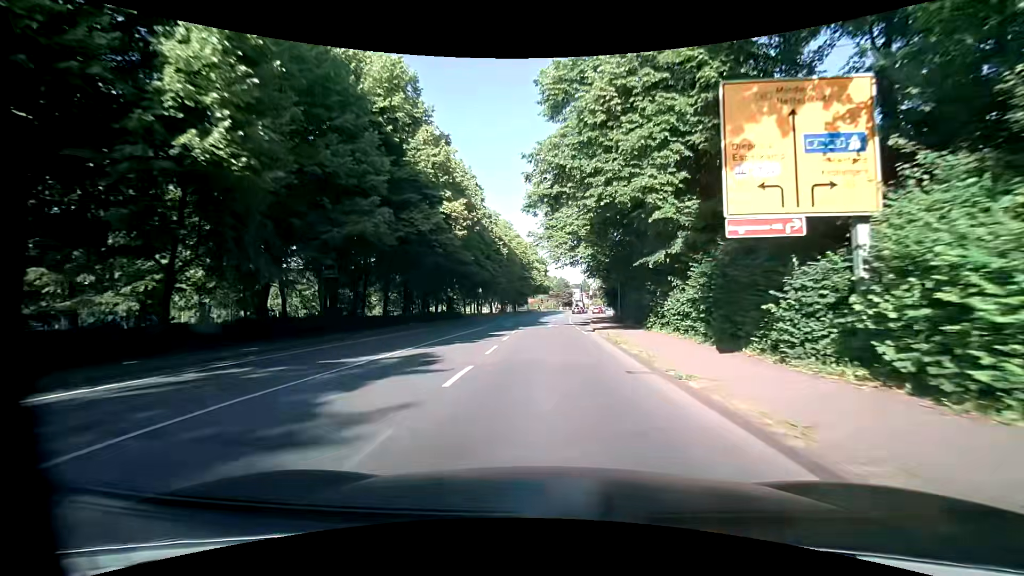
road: primary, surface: asphalt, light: Day
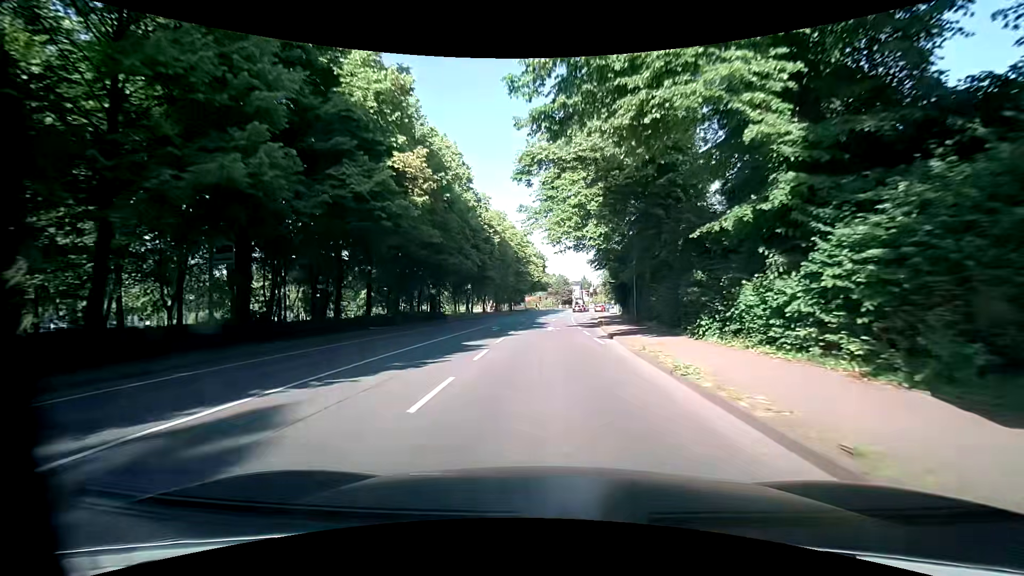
(+0.2, +8.0) m; +1°
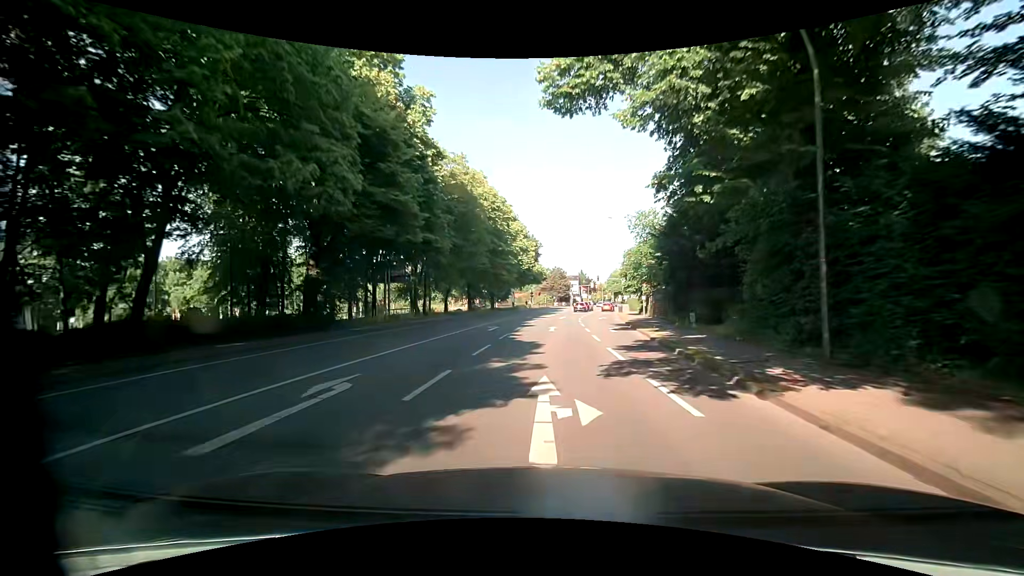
(+0.2, +23.4) m; +2°
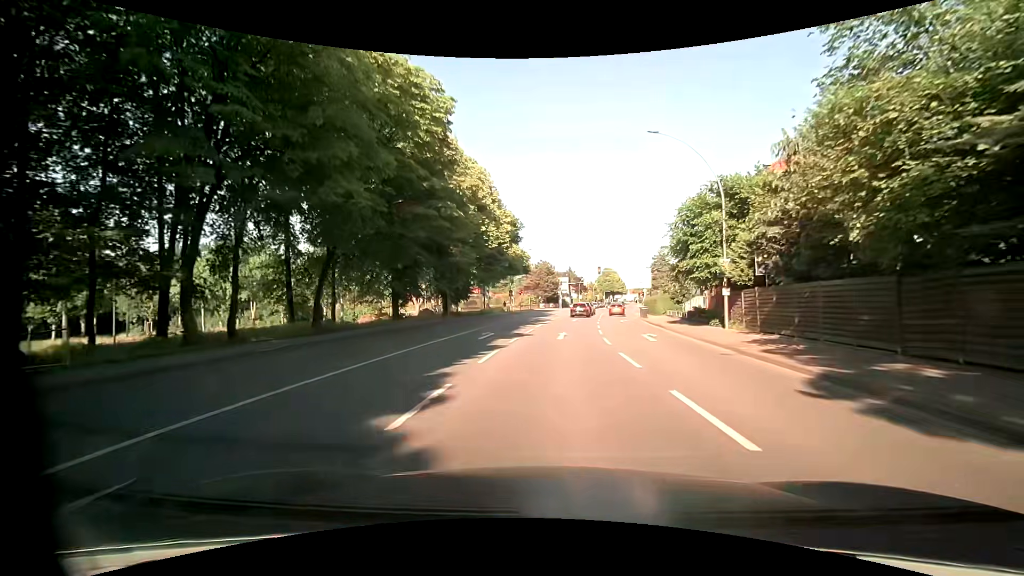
(-0.3, +25.1) m; +1°
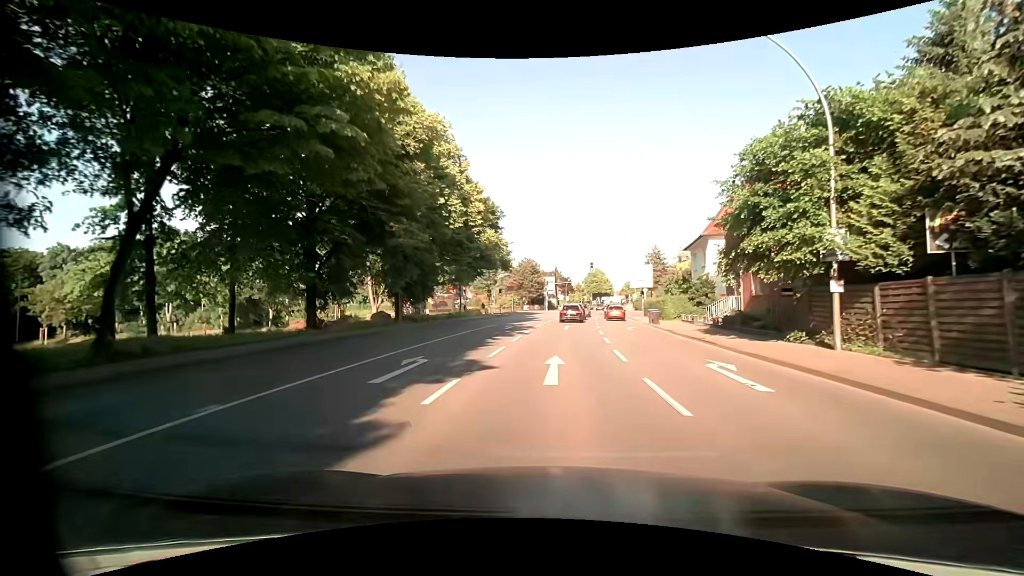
(+0.1, +10.3) m; +1°
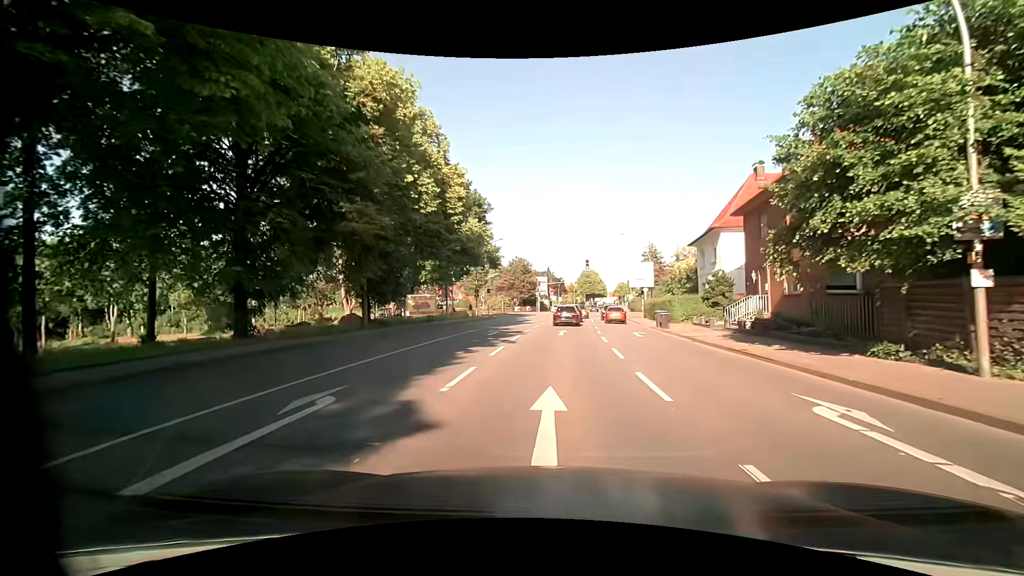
(+0.1, +4.9) m; +2°
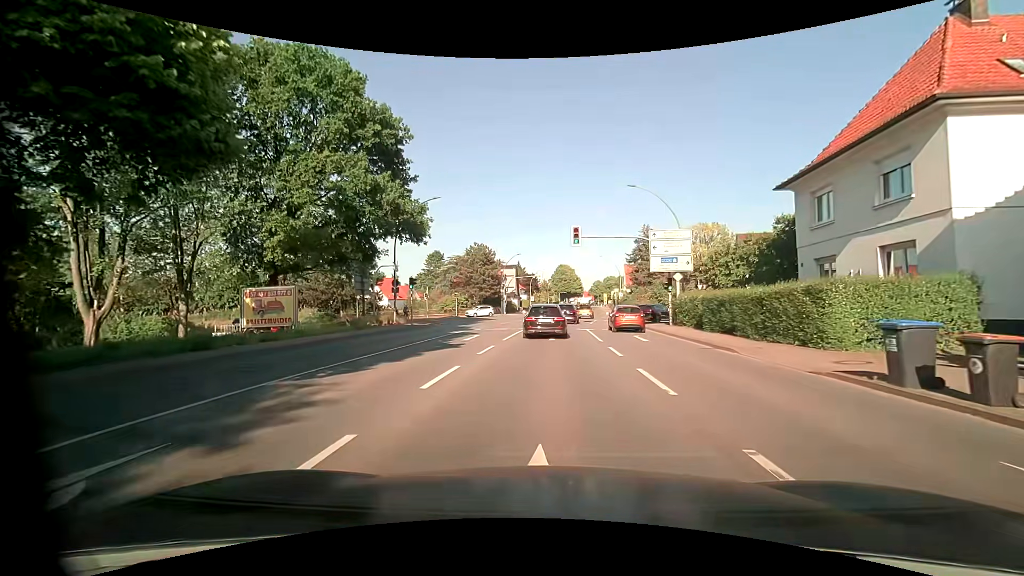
(+0.7, +23.5) m; +3°
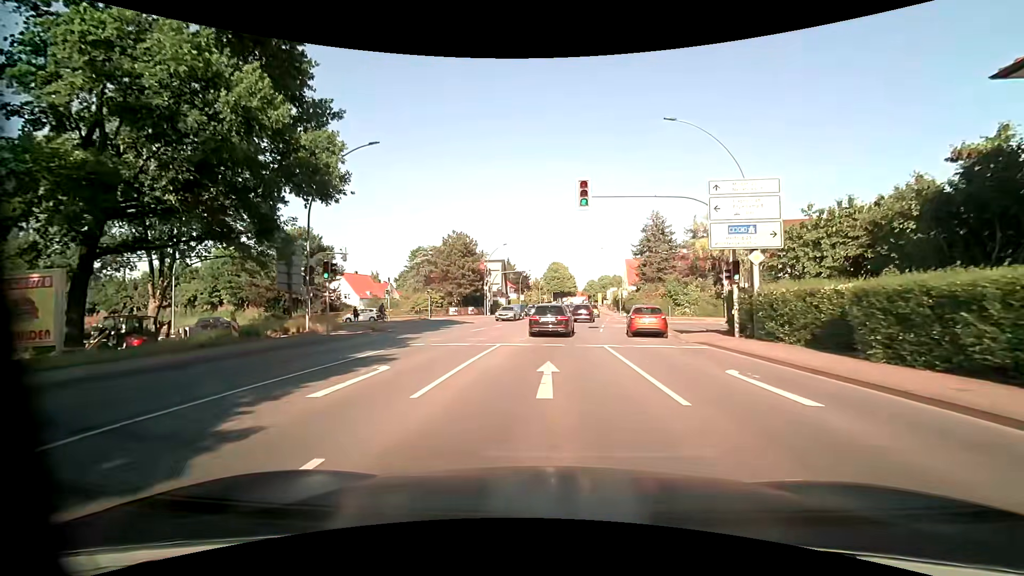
(+0.1, +12.9) m; +1°
(0, +10) (+1, +20) (+1, +30) (+3, +40) (+4, +50) (+5, +60) (+7, +70) (+8, +80) (+8, +90) (+9, +100) m
